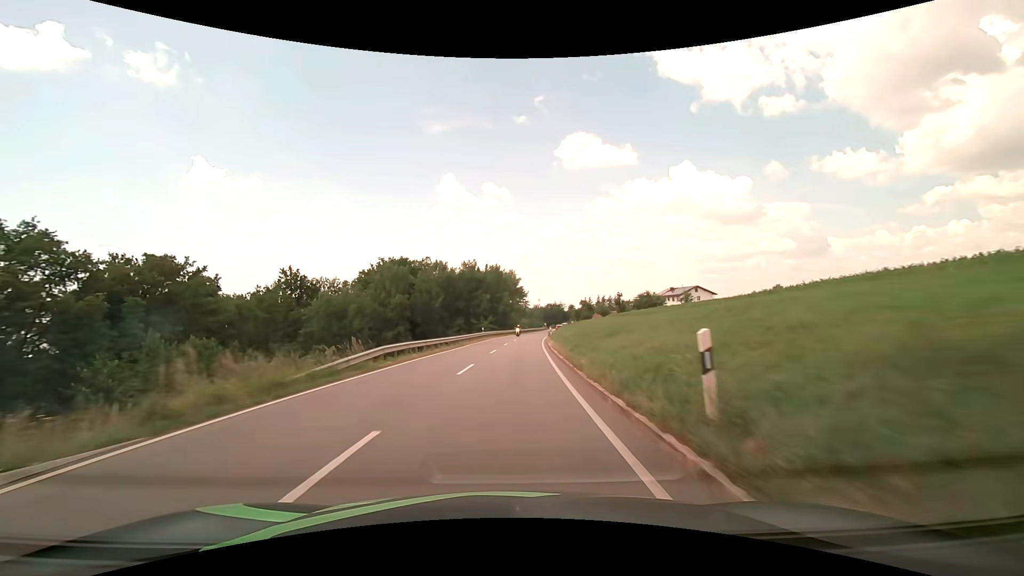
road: secondary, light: Day
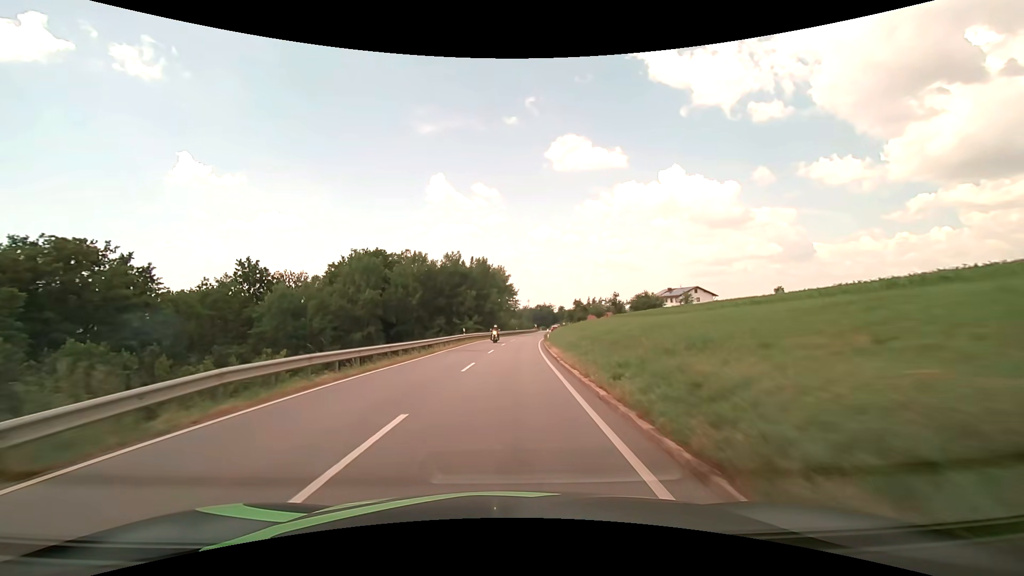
(+0.1, +10.6) m; +1°
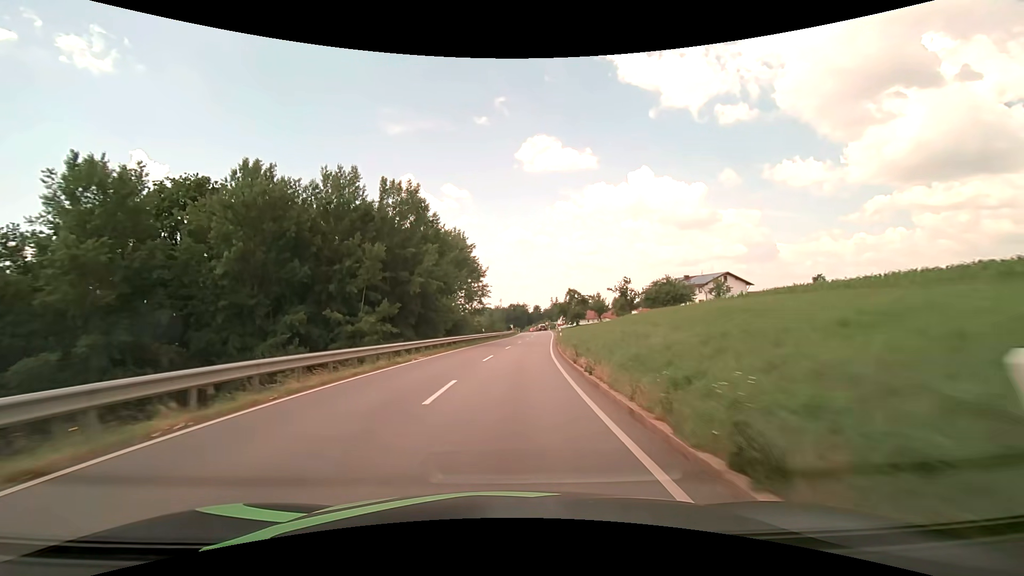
(+1.3, +42.9) m; +3°
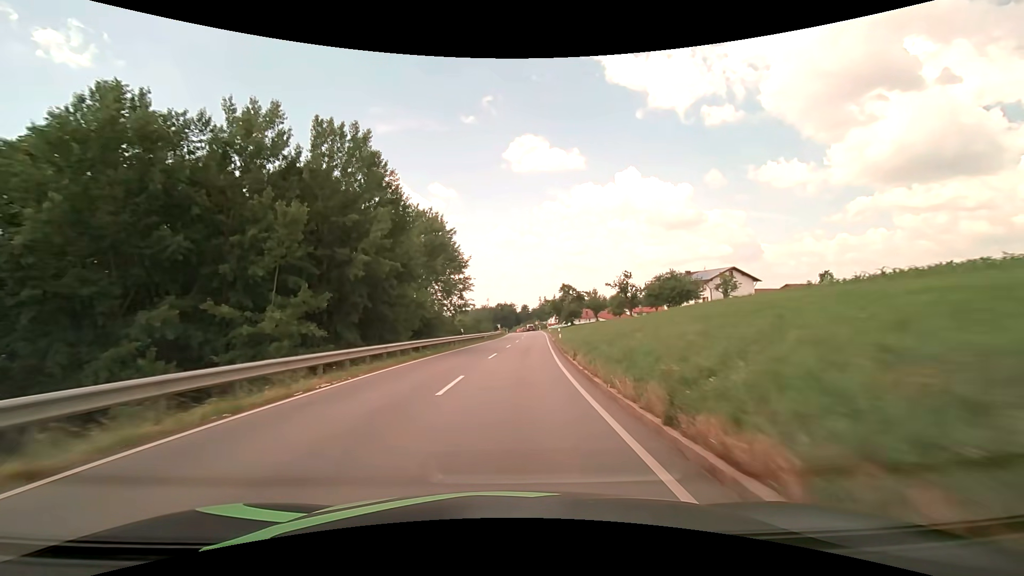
(+0.1, +10.7) m; +1°
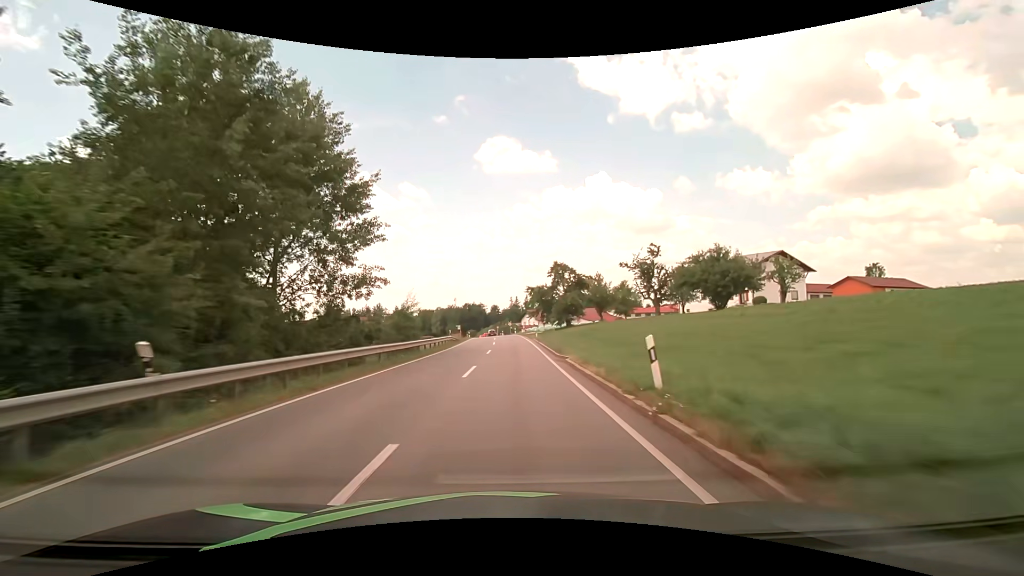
(+1.1, +32.1) m; +3°
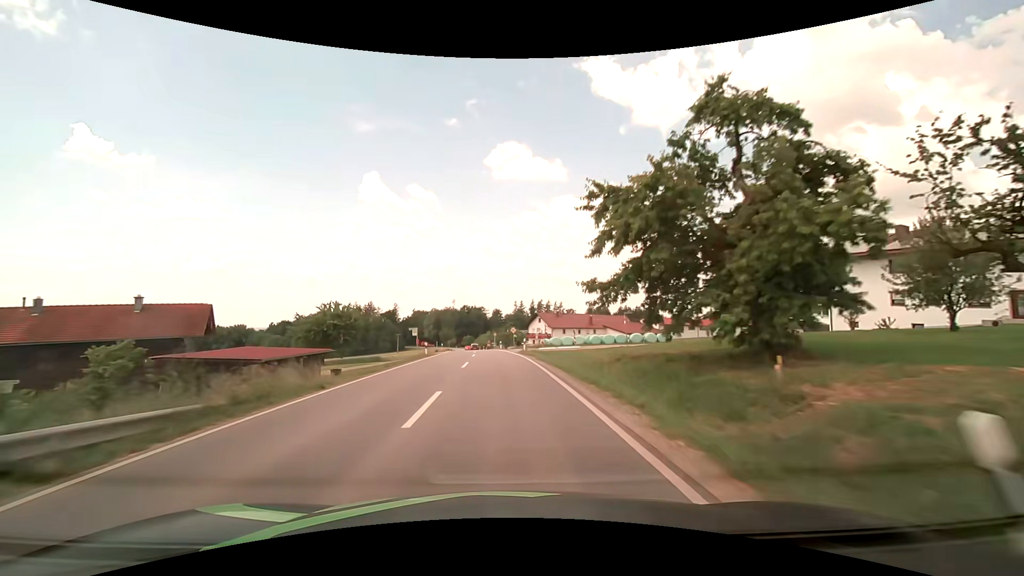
(+0.2, +42.9) m; 0°
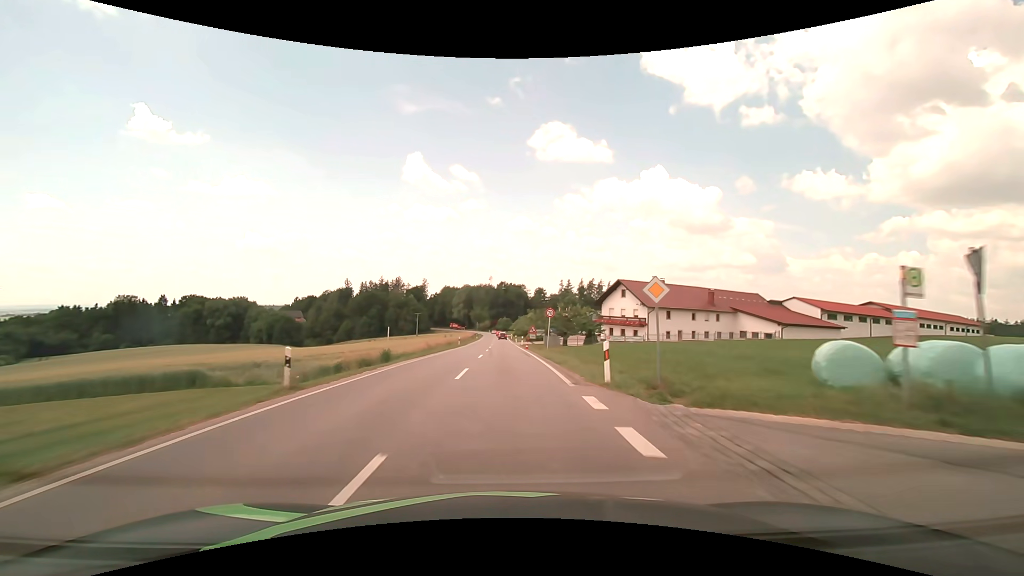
(-2.1, +53.7) m; -4°
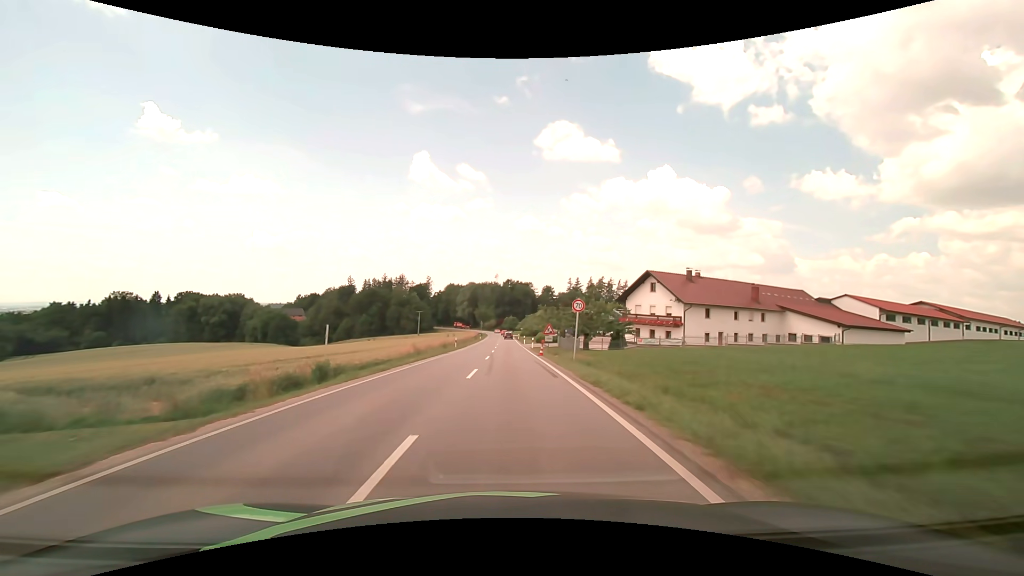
(-0.1, +10.9) m; -1°
(0, +10) (0, +20) (0, +30) (0, +40) (0, +50) (0, +60) (0, +70) (0, +80) (0, +90) (0, +100) m
